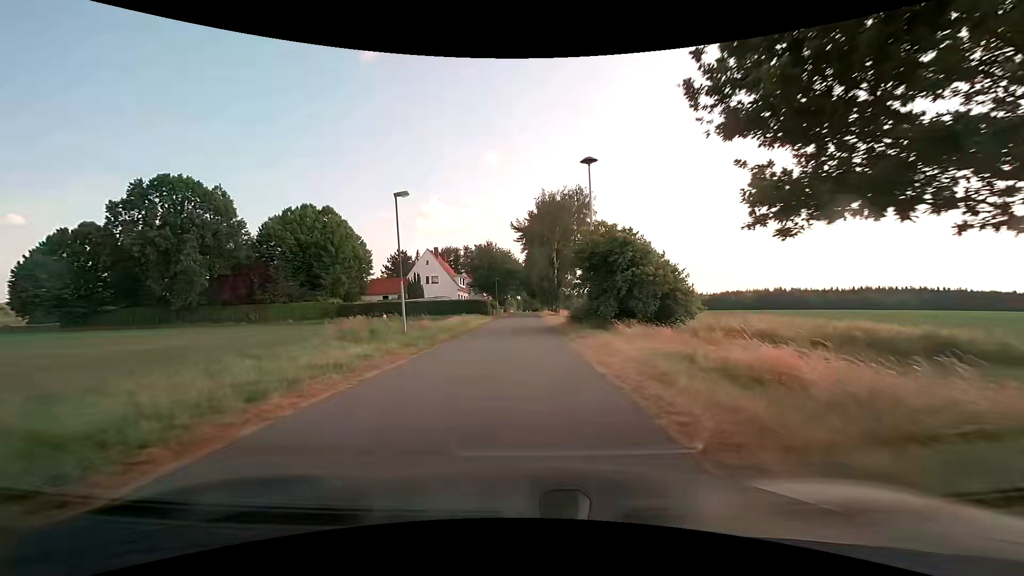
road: unclassified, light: Day
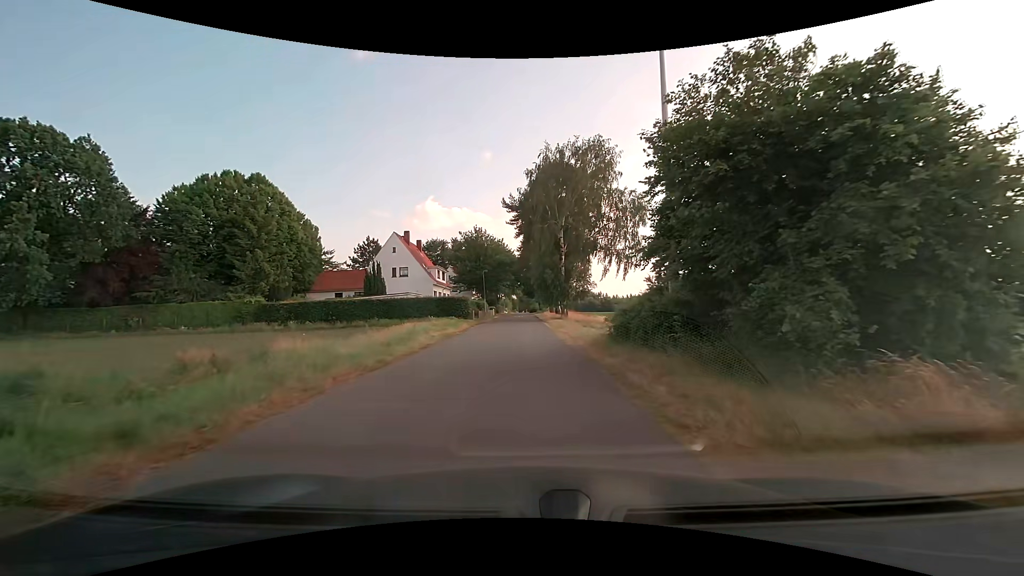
(0.0, +18.0) m; 0°
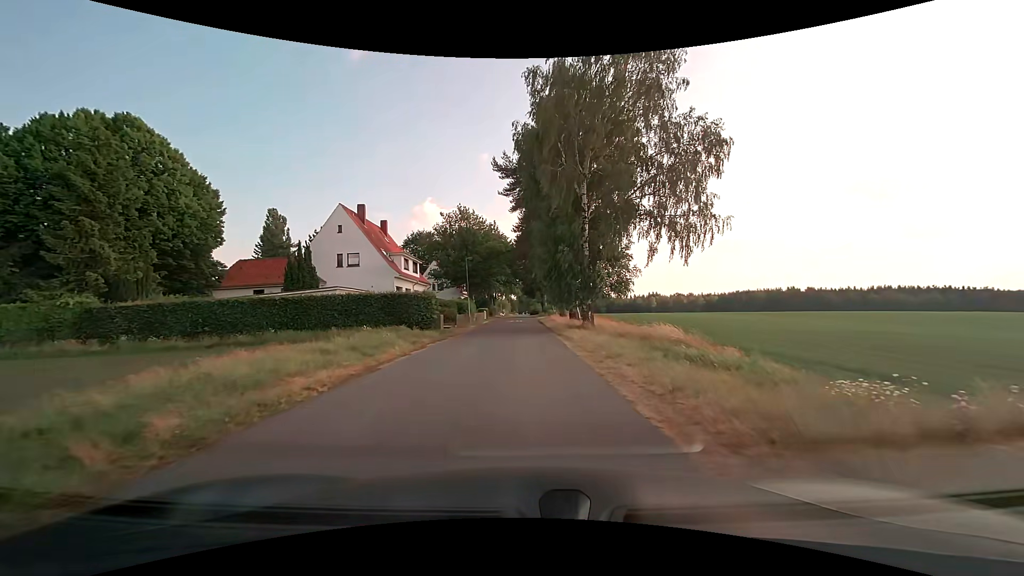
(0.0, +17.9) m; 0°
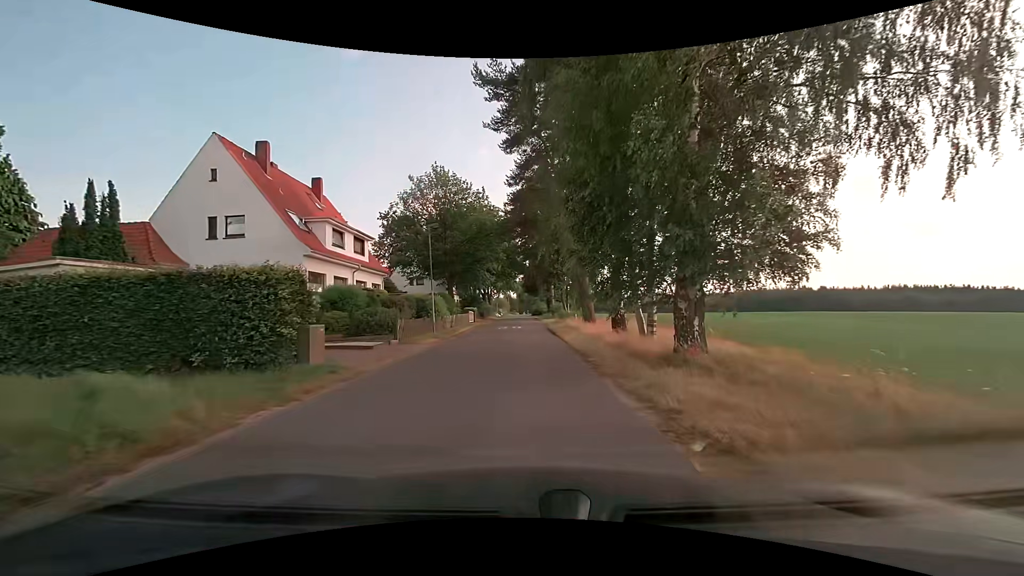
(-0.1, +17.8) m; -1°
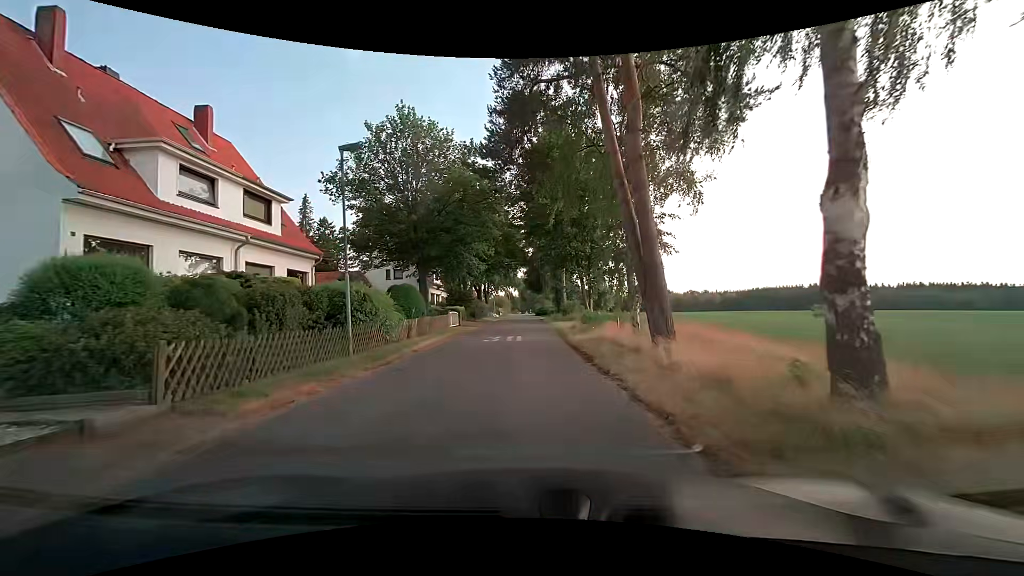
(0.0, +13.4) m; 0°
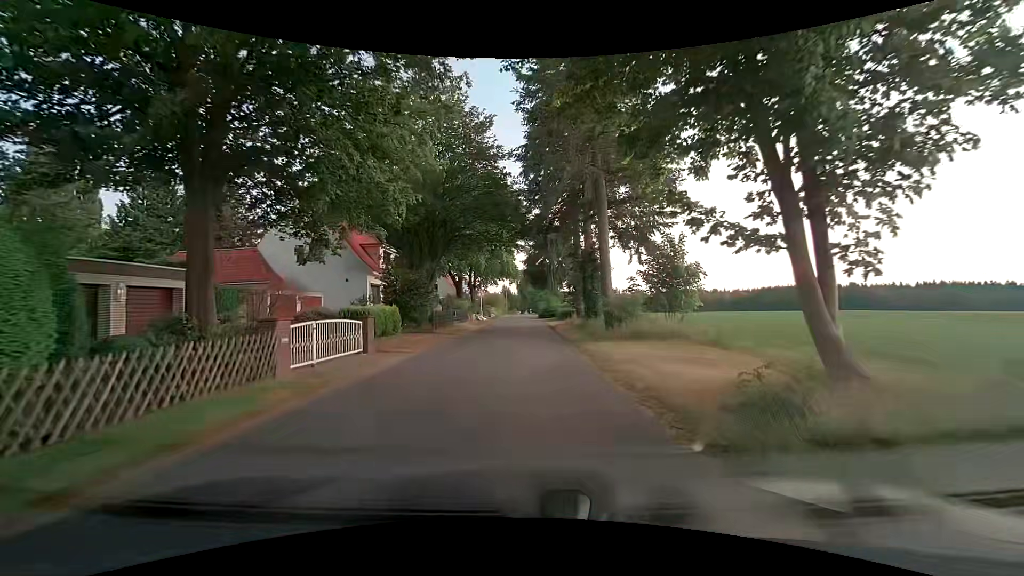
(-0.2, +22.5) m; 0°
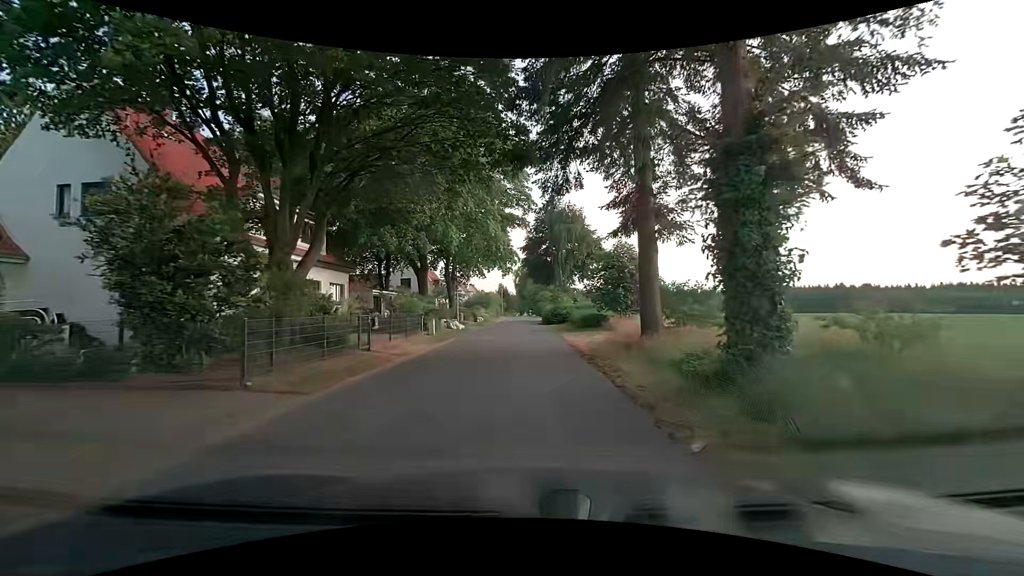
(0.0, +18.1) m; 0°
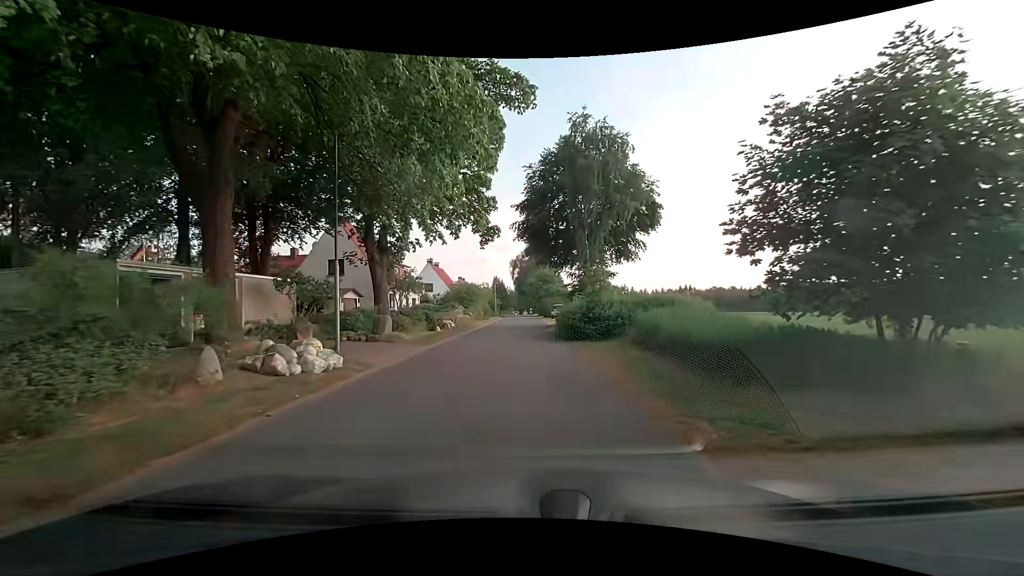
(+0.1, +22.6) m; 0°
(0, +10) (0, +20) (0, +30) (0, +40) (0, +50) (0, +60) (0, +70) (0, +80) (0, +90) (0, +100) m
